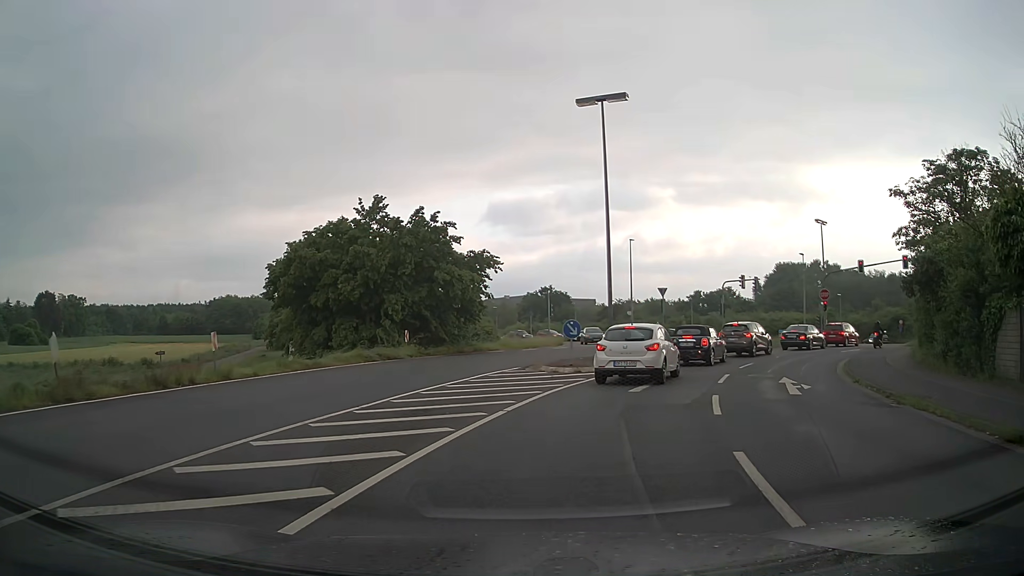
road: unclassified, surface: asphalt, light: Day
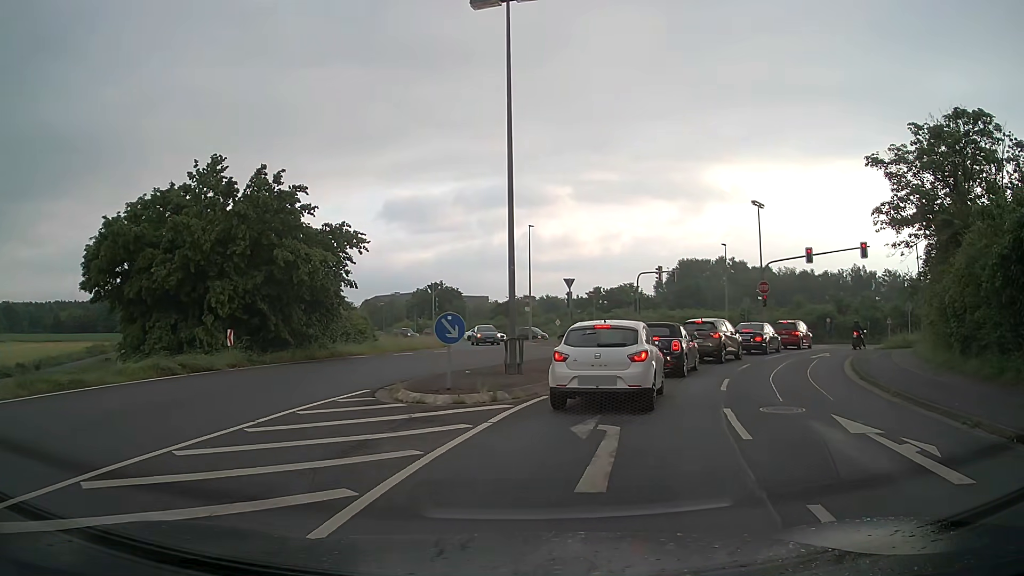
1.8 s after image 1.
(+0.6, +8.5) m; +9°
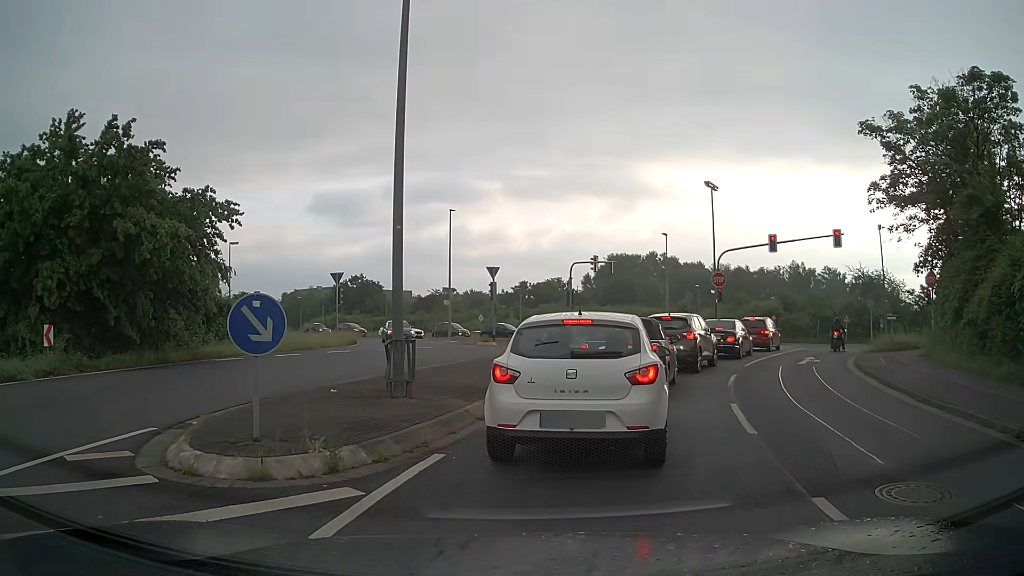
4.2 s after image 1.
(+0.3, +5.8) m; +5°
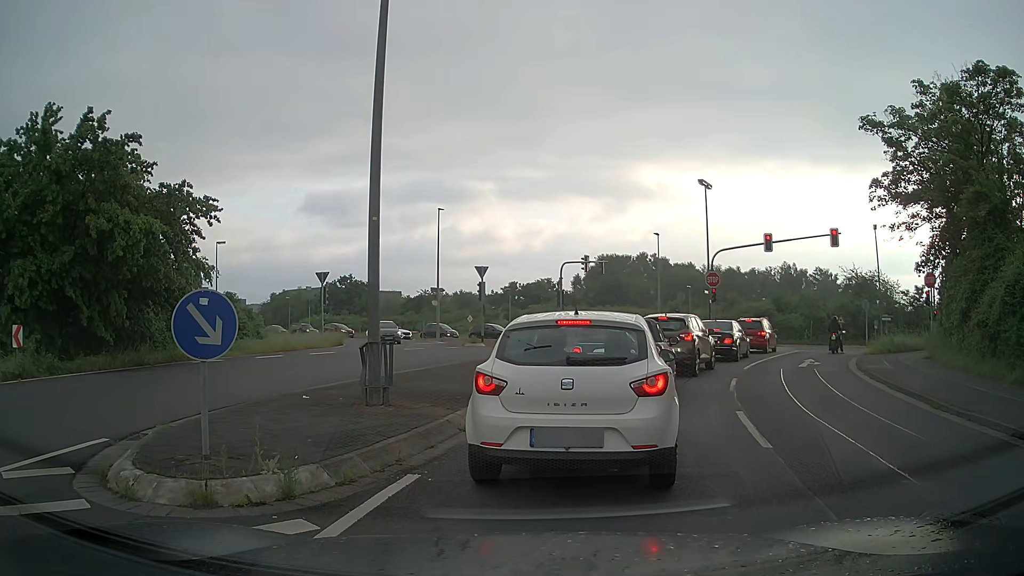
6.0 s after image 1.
(0.0, +0.8) m; 0°
(+1, +10) (+4, +19) (+9, +28) (+14, +37) (+17, +46) (+14, +56) (+6, +63) (-2, +69) (-10, +75) (-18, +81) m
